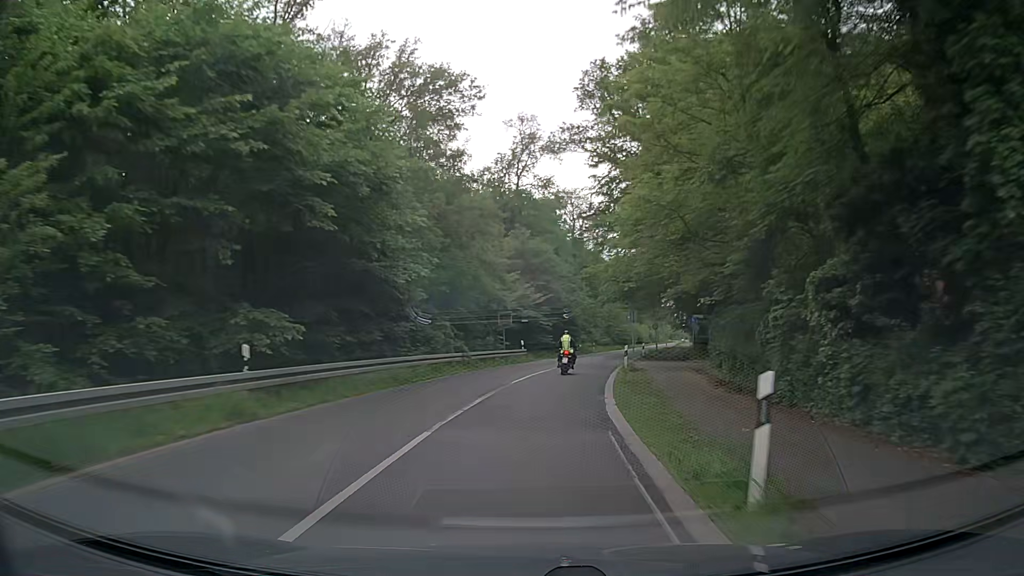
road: secondary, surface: asphalt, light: Day
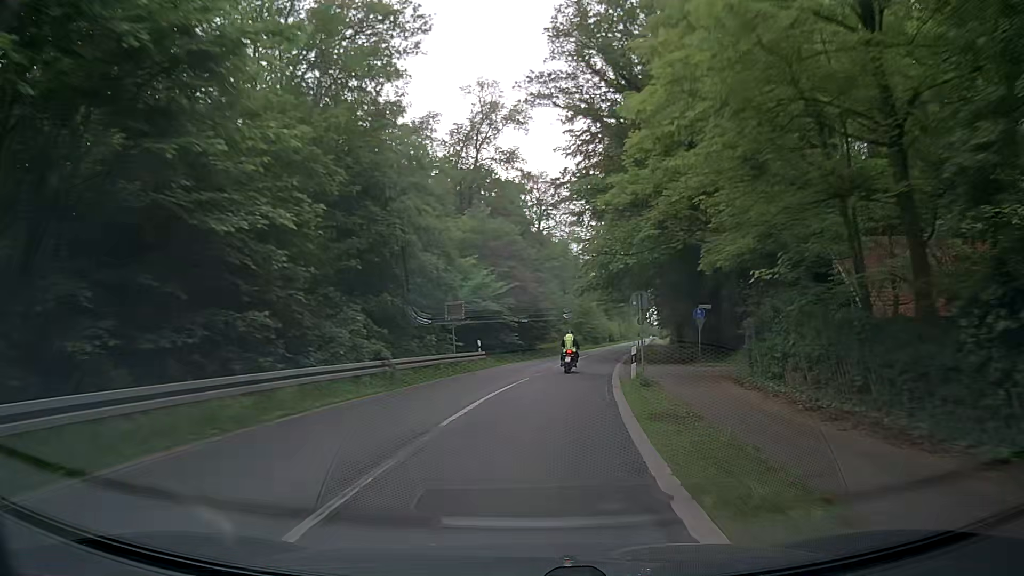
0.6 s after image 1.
(+0.1, +10.1) m; +2°
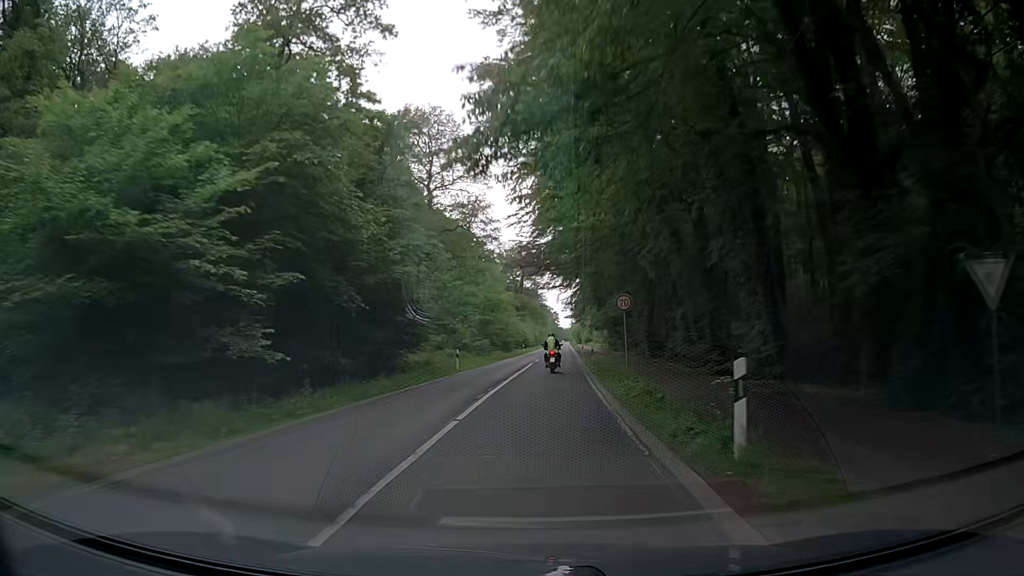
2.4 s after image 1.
(+2.6, +30.4) m; +8°
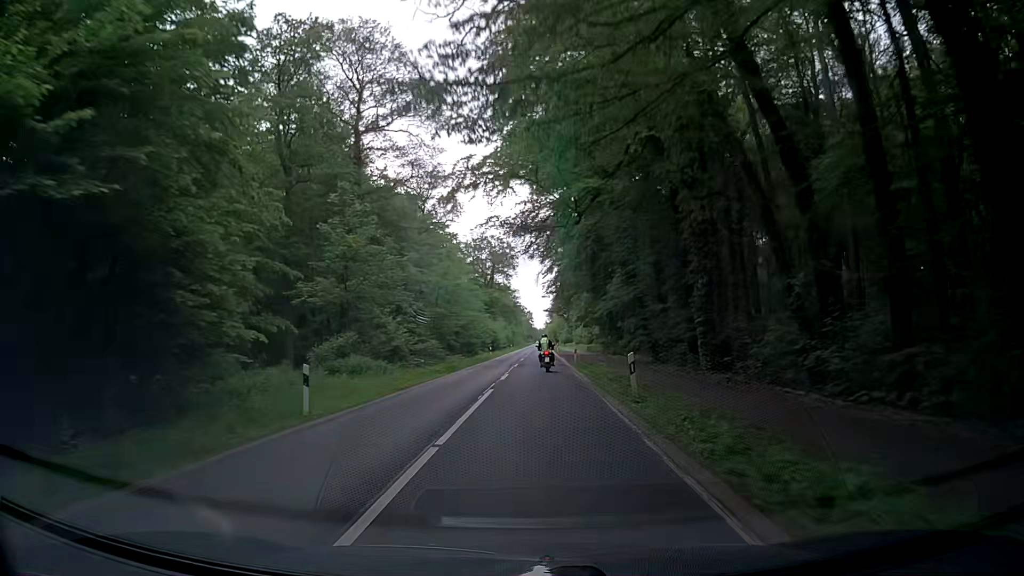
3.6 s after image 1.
(+0.5, +20.8) m; +3°
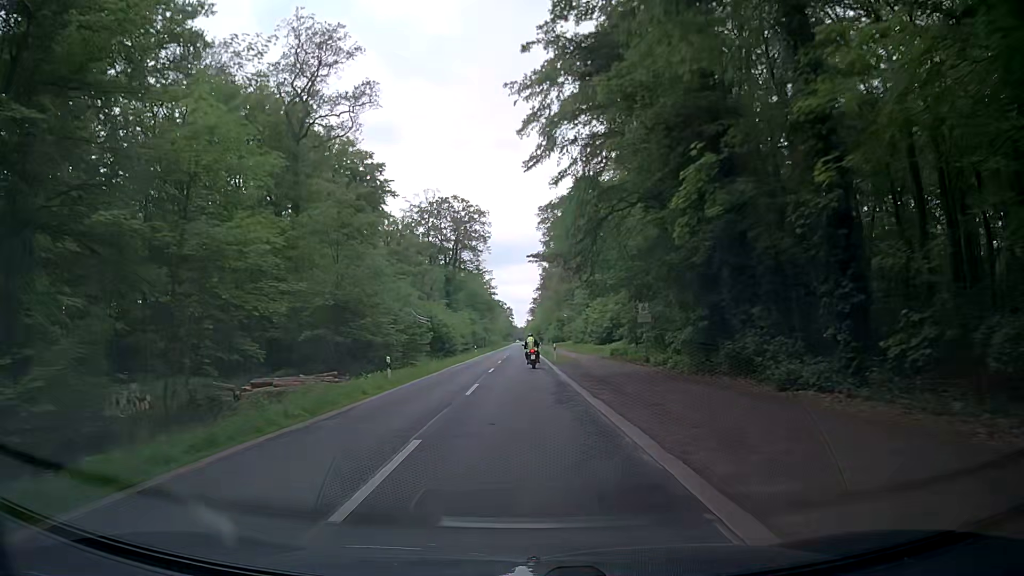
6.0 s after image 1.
(+0.1, +43.2) m; 0°
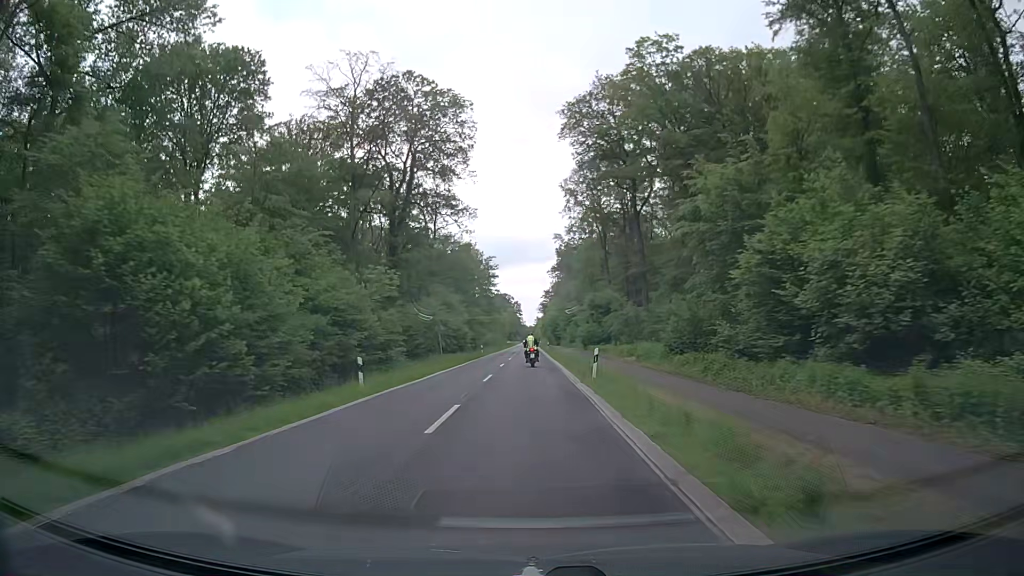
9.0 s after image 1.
(+0.1, +55.3) m; 0°
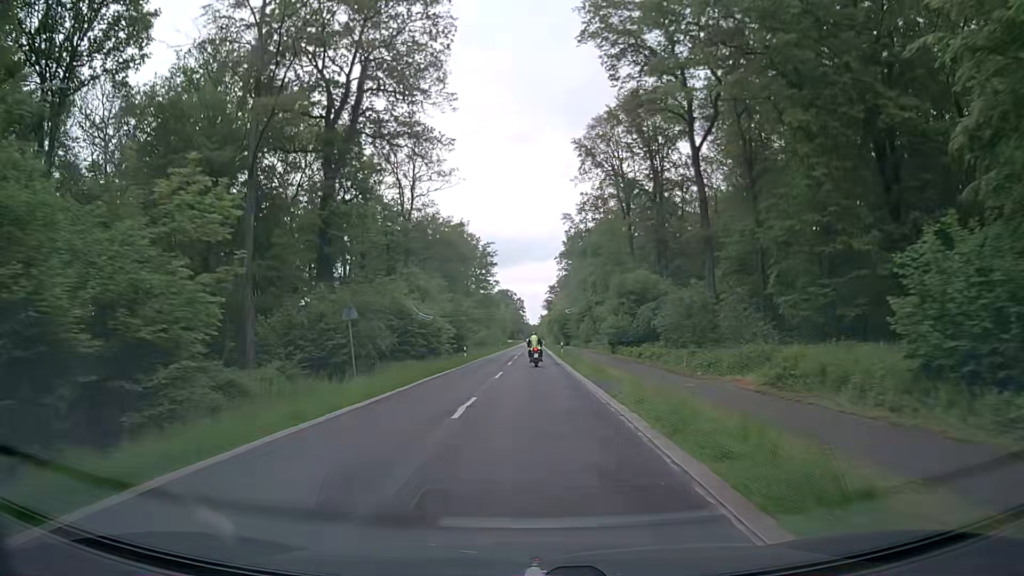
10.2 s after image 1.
(-0.3, +22.3) m; -1°
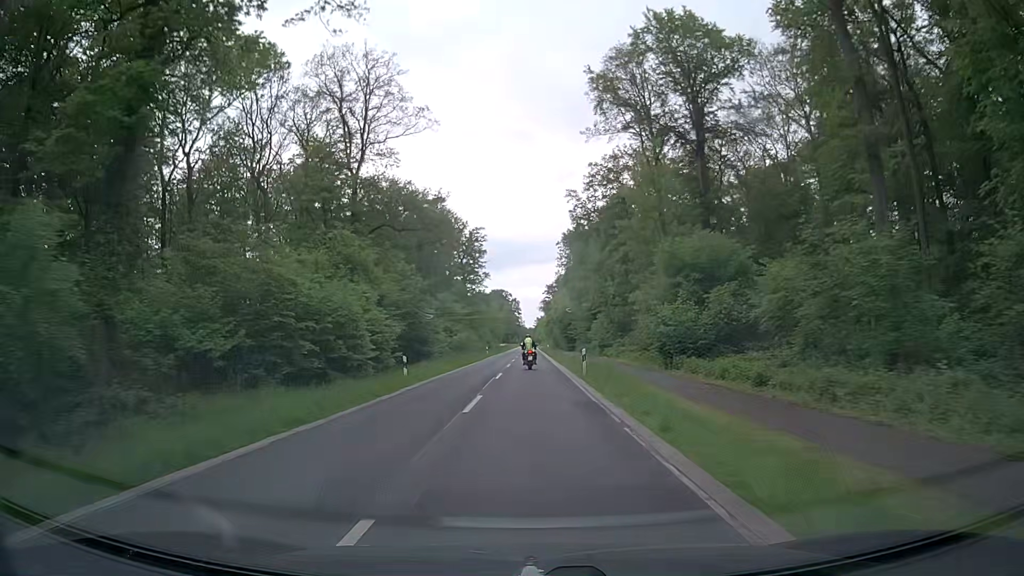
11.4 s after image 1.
(0.0, +22.4) m; 0°
(0, +10) (0, +20) (0, +30) (0, +40) (0, +50) (0, +60) (0, +70) (+1, +80) (+1, +90) (+1, +100) m
